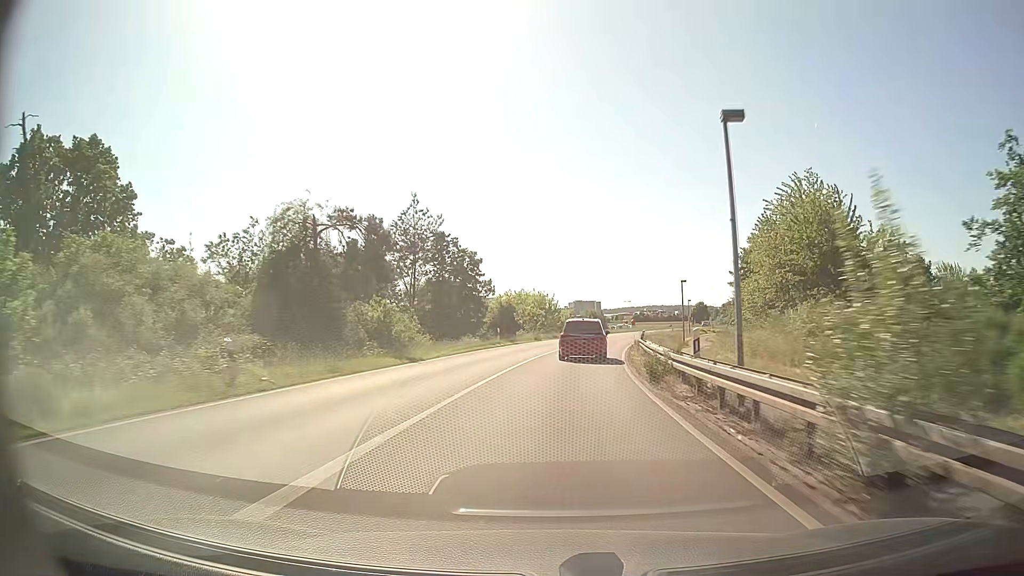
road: primary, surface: asphalt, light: Day
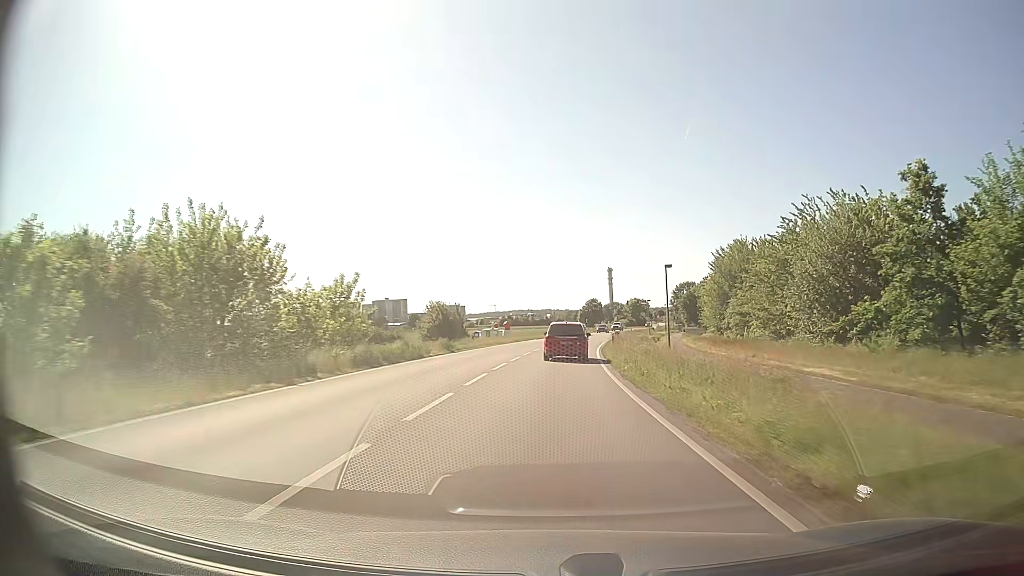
(+5.4, +57.3) m; +11°
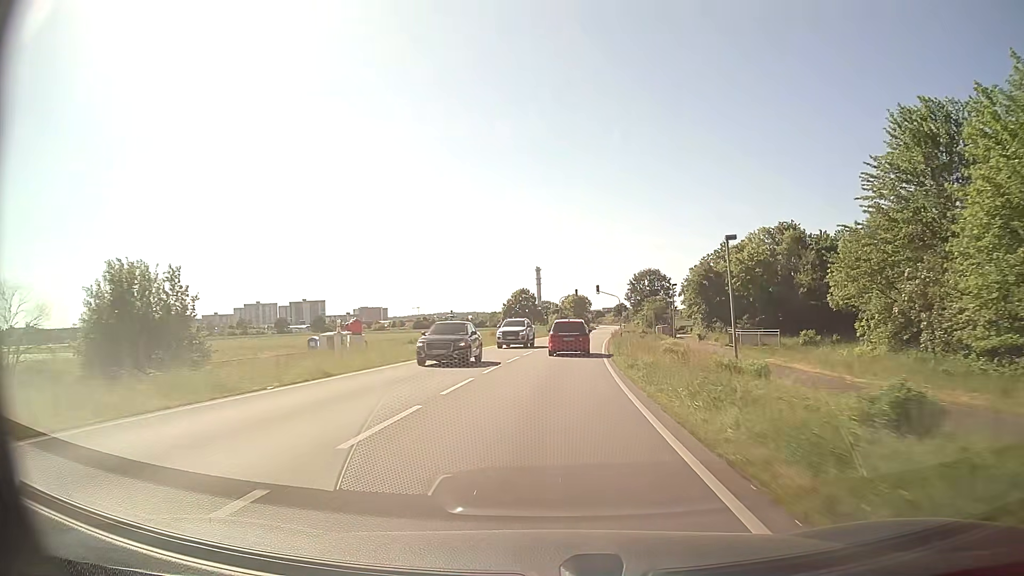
(+3.4, +56.5) m; +6°
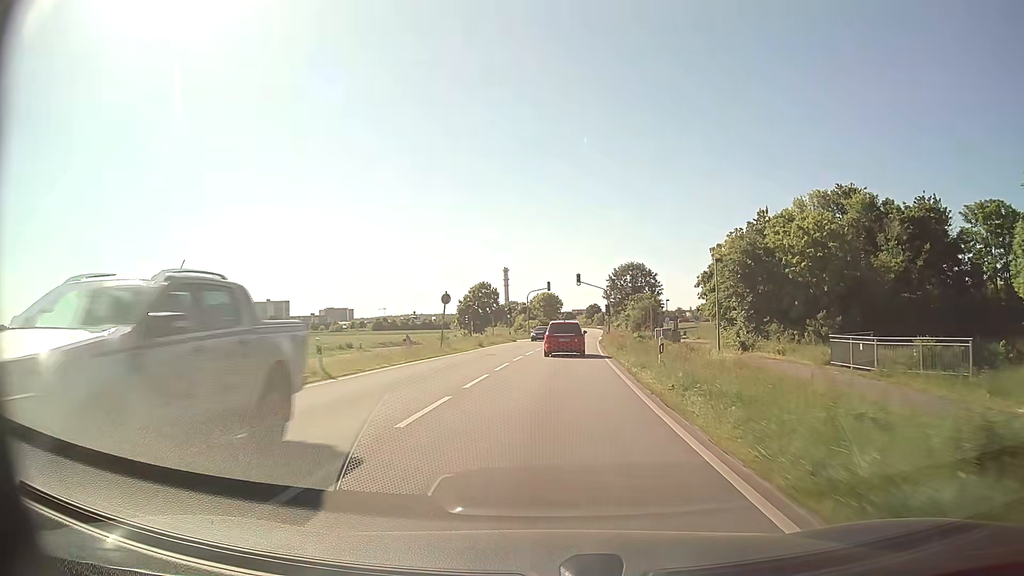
(+0.5, +22.3) m; +3°
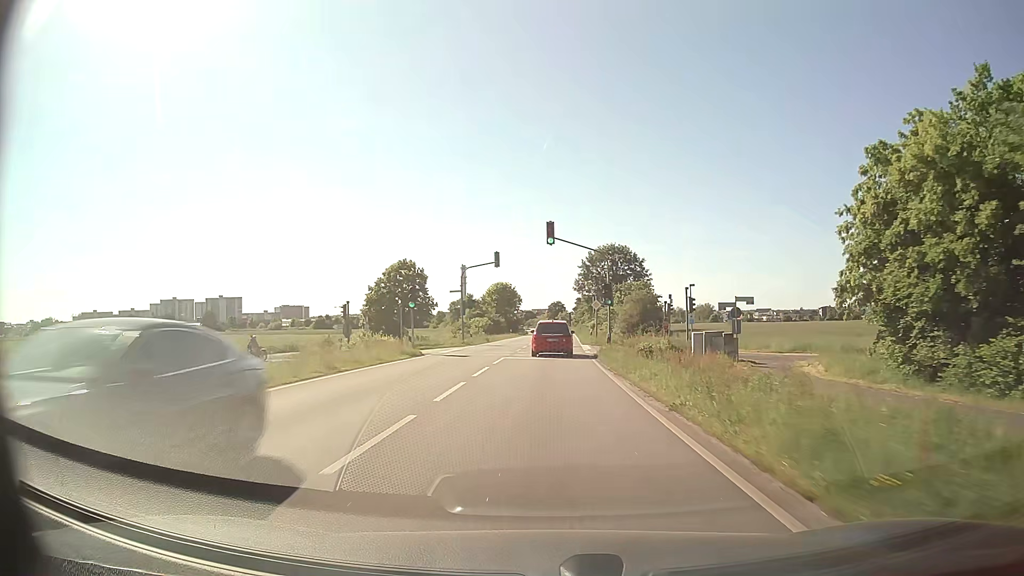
(+1.1, +33.1) m; +3°
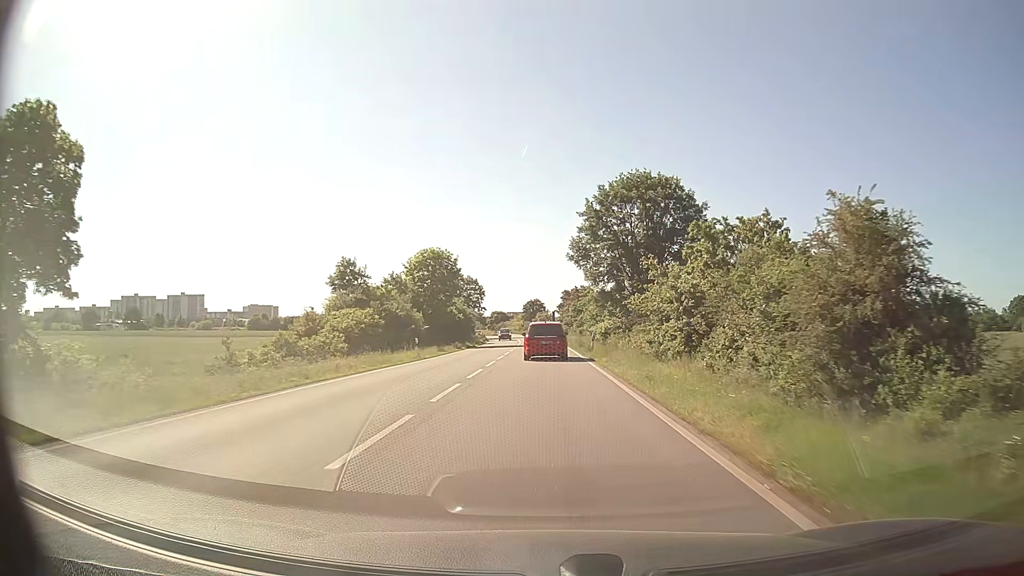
(+1.1, +54.1) m; +2°
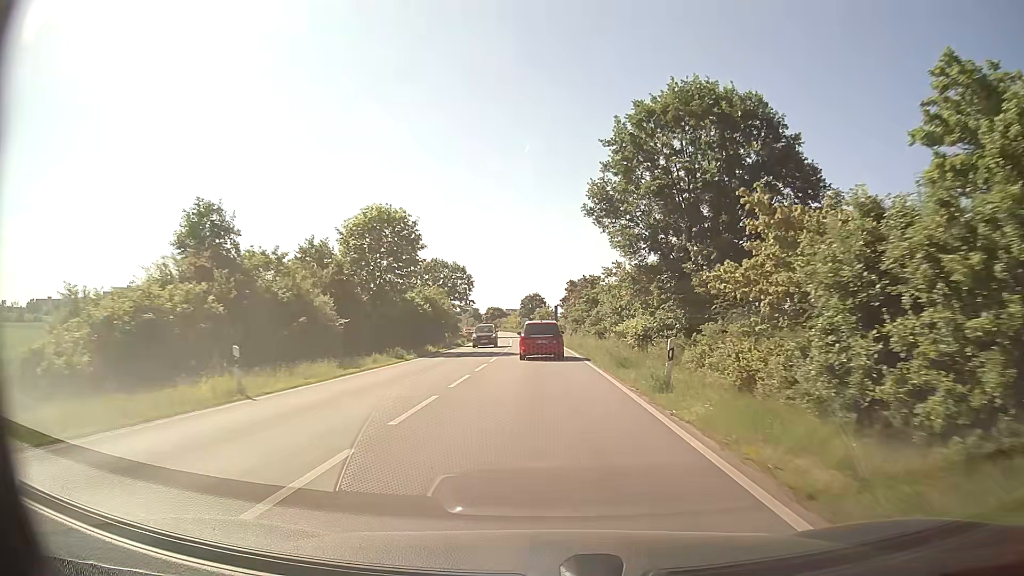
(+0.1, +21.2) m; 0°
